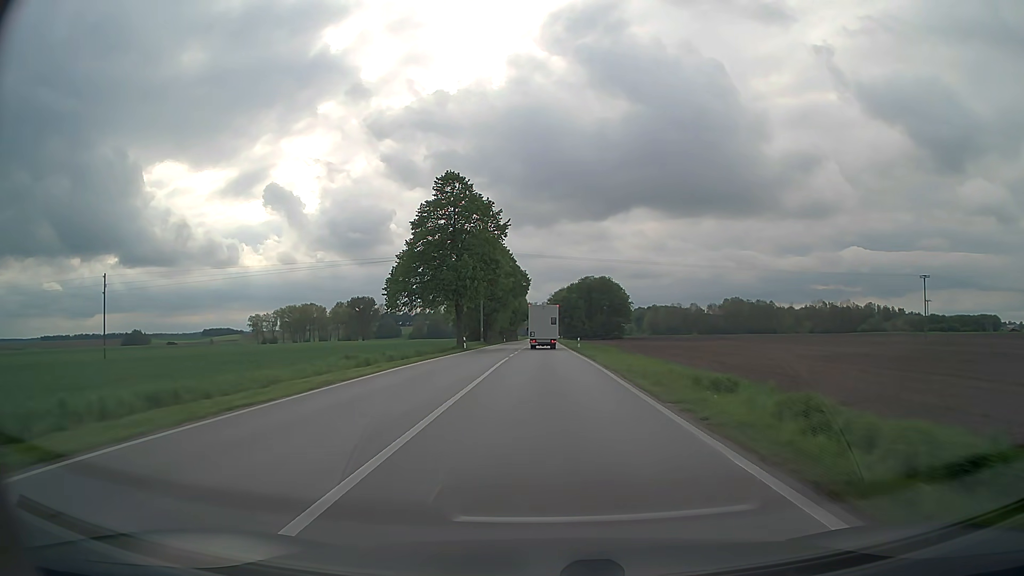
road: secondary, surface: asphalt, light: Day
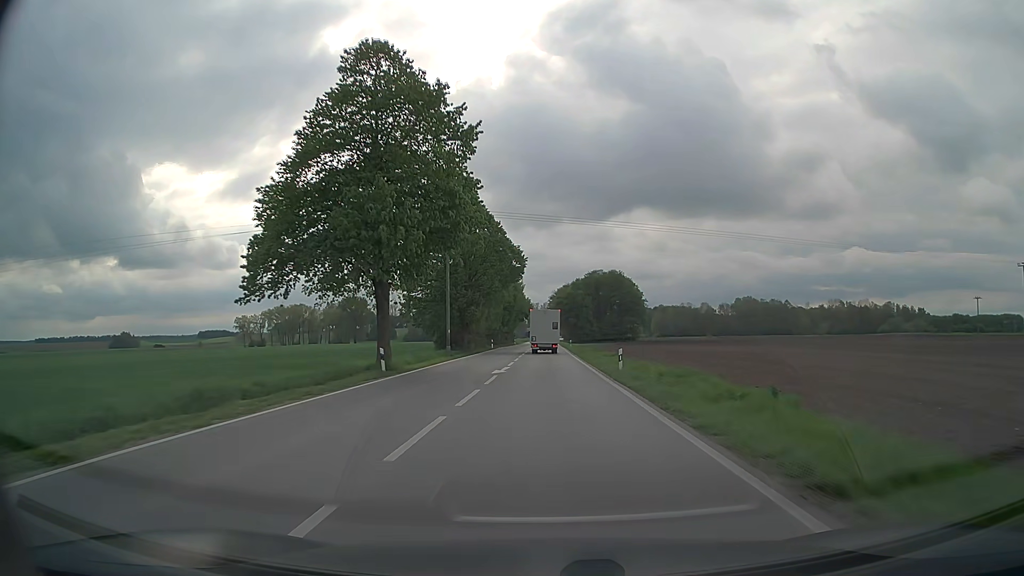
(0.0, +27.4) m; 0°
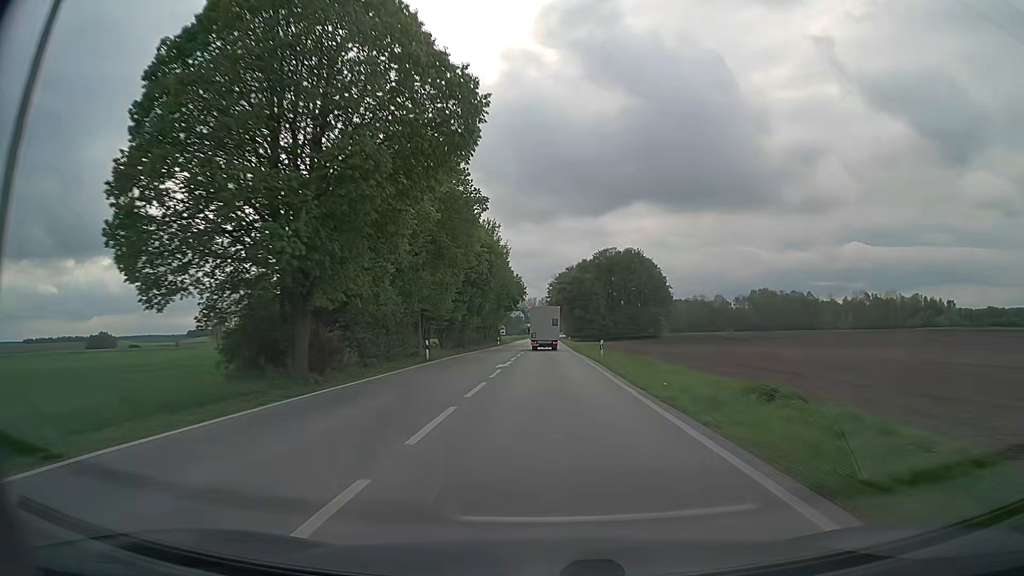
(0.0, +41.3) m; 0°
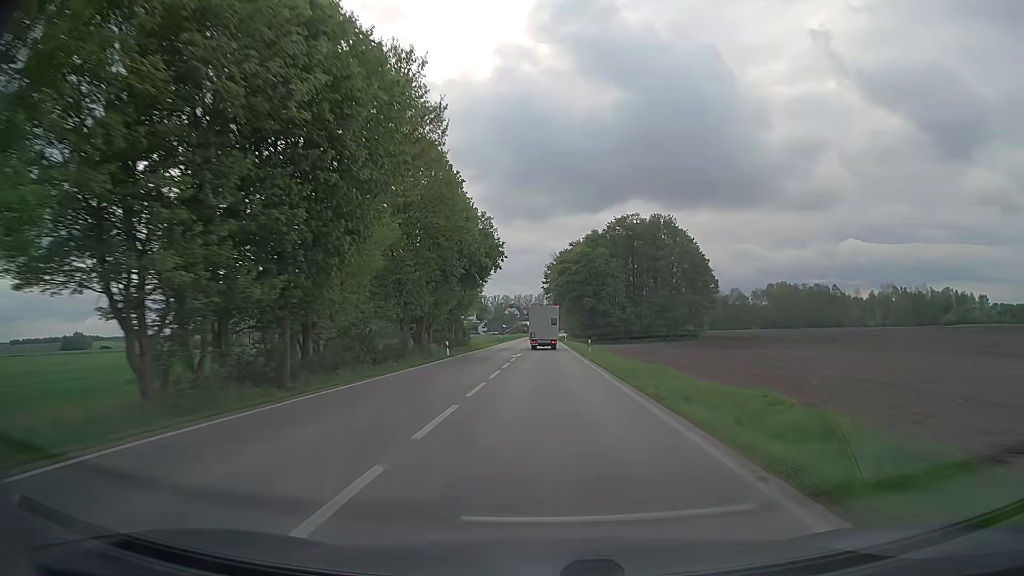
(+0.3, +41.6) m; +1°
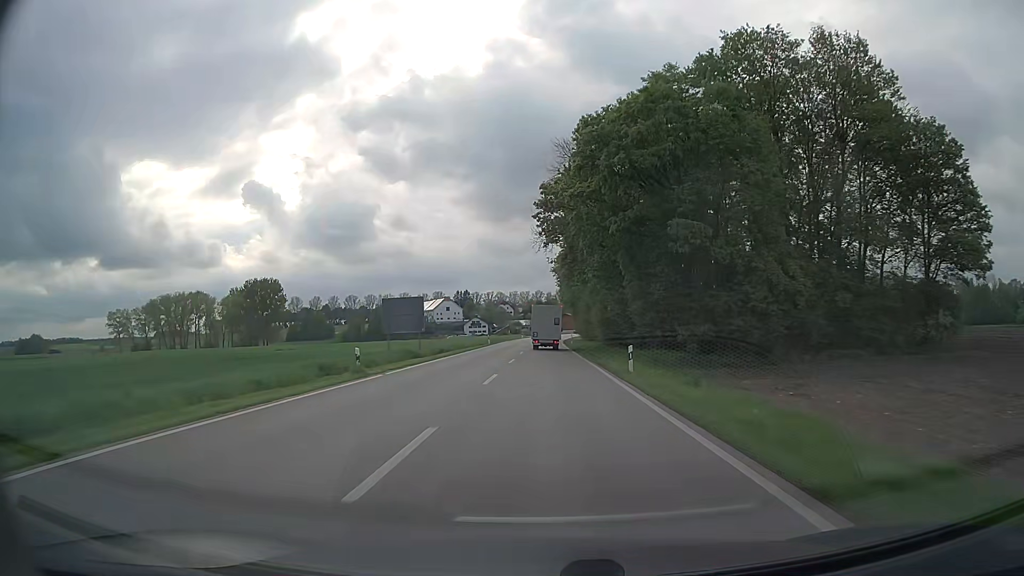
(0.0, +70.0) m; 0°
(0, +10) (0, +20) (0, +30) (0, +40) (0, +50) (0, +60) (0, +70) (0, +80) (+1, +90) (+1, +100) m
